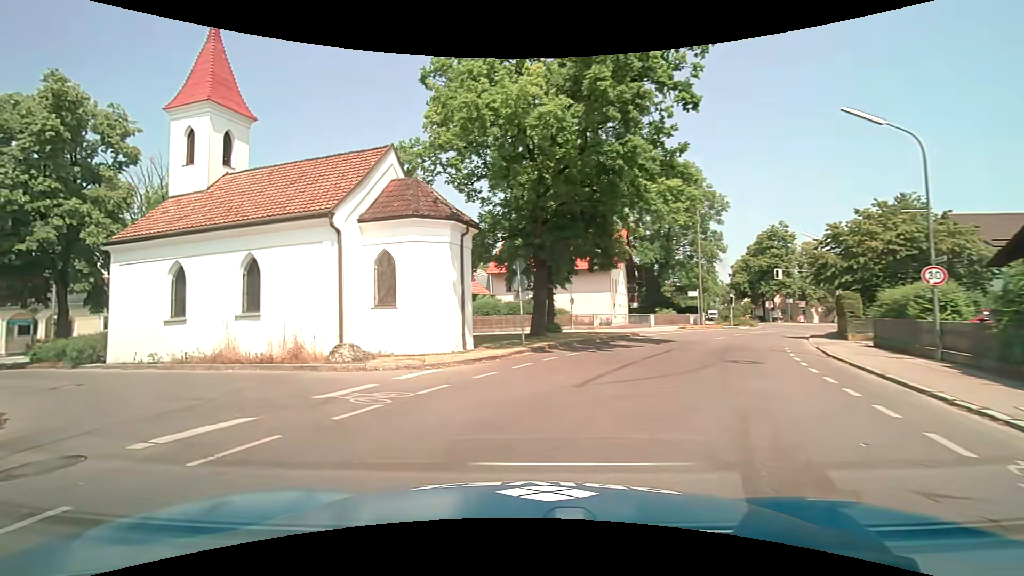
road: tertiary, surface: asphalt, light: Day
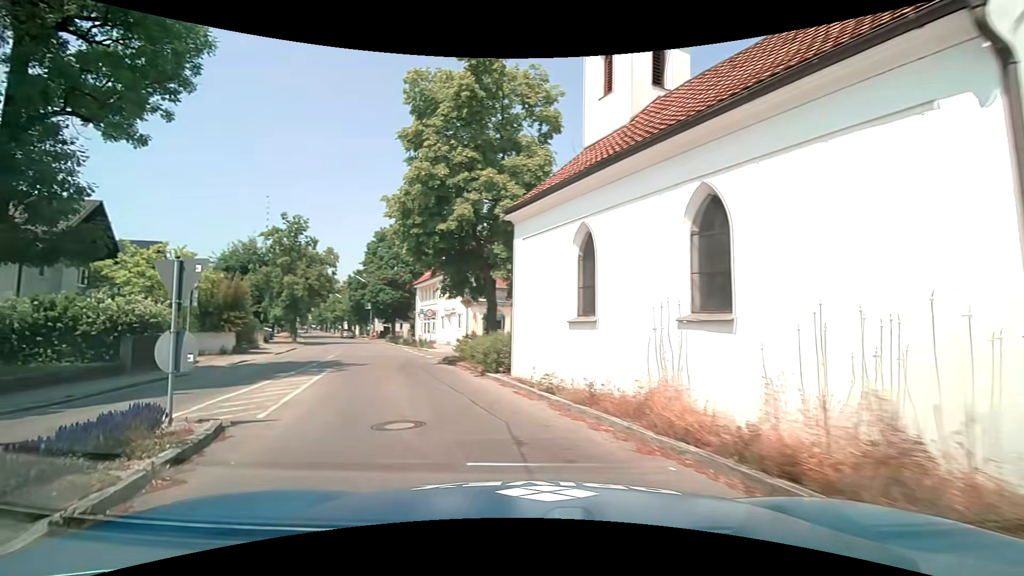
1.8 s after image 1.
(-3.8, +9.6) m; -46°
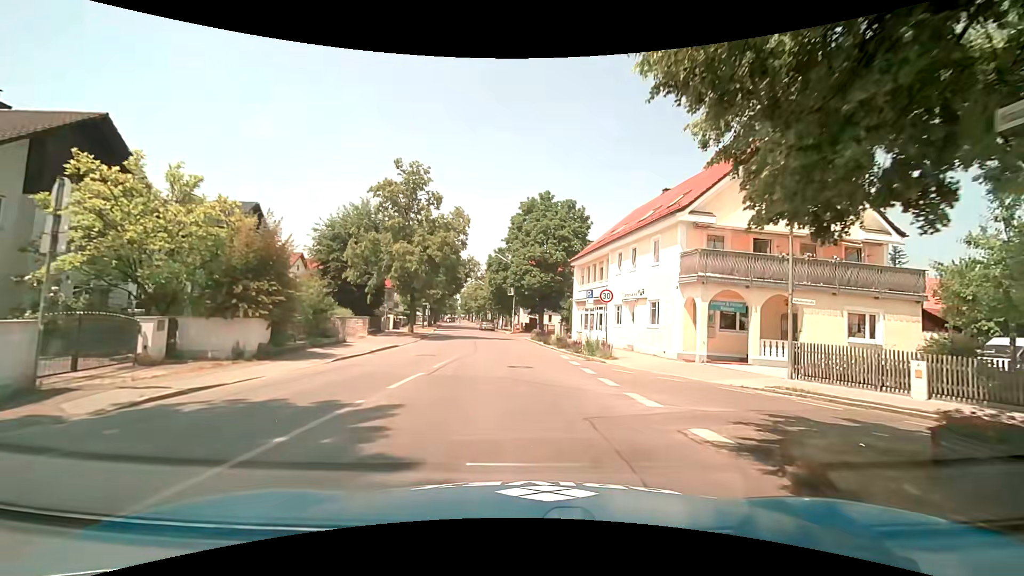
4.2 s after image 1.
(-3.9, +15.9) m; -17°
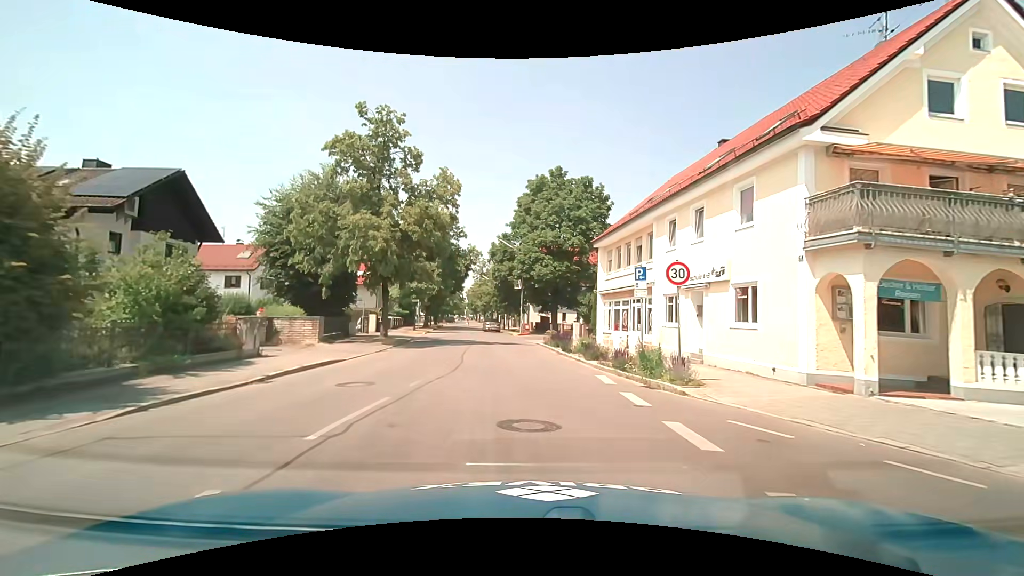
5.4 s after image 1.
(+0.1, +9.0) m; 0°
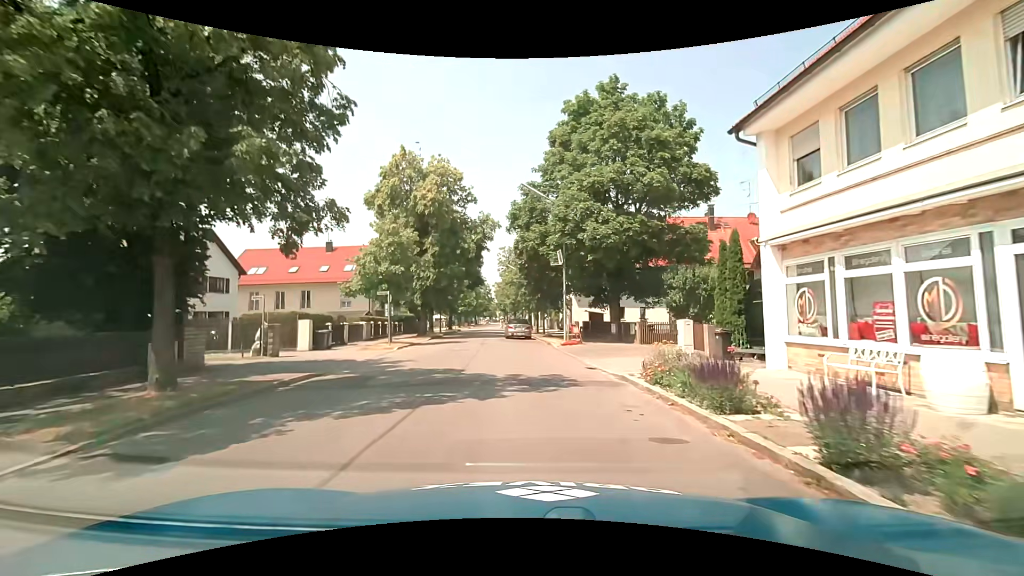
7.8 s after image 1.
(-0.4, +18.4) m; -3°
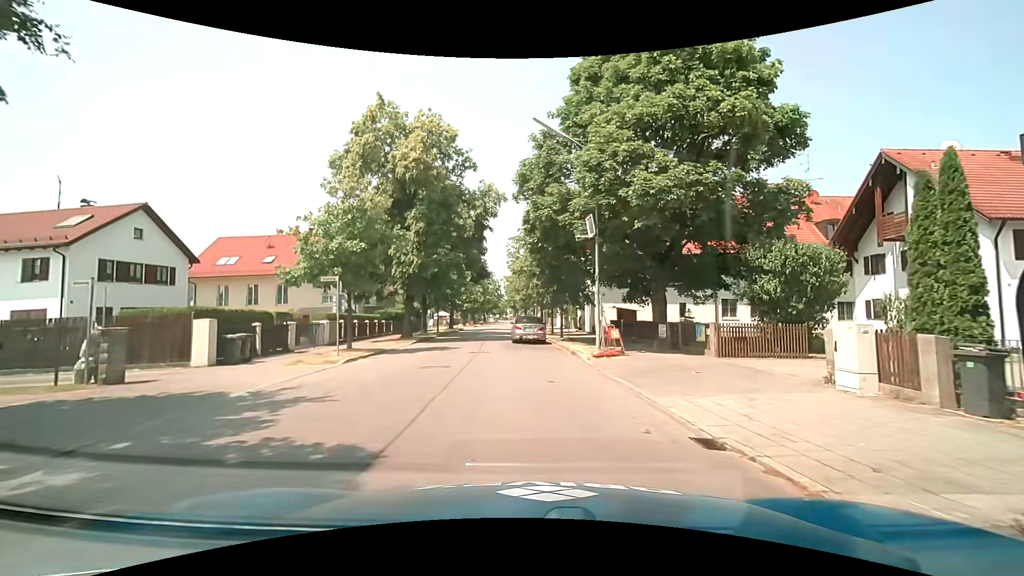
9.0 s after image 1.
(-0.1, +8.1) m; -1°
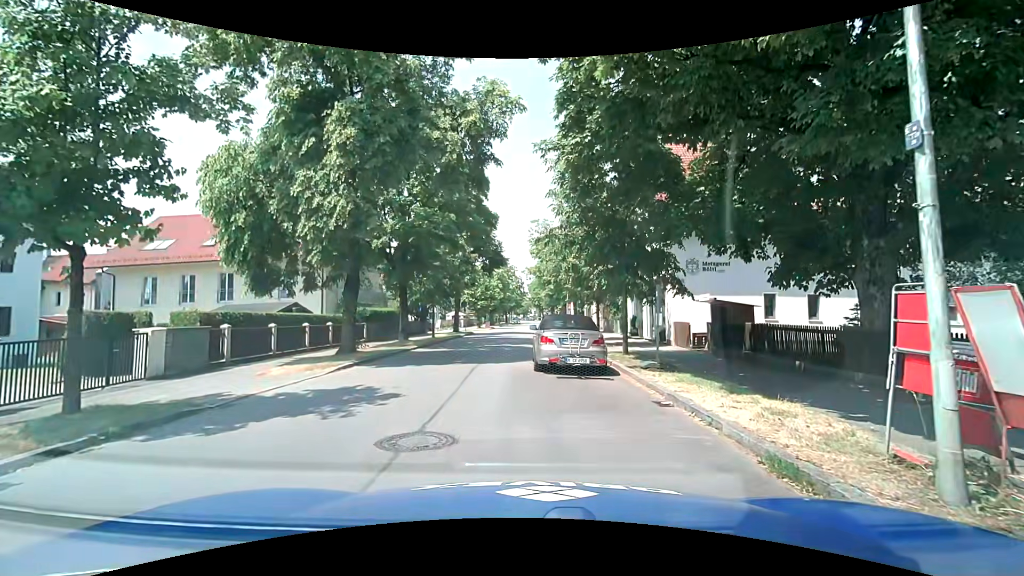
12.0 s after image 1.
(-0.3, +13.0) m; -4°
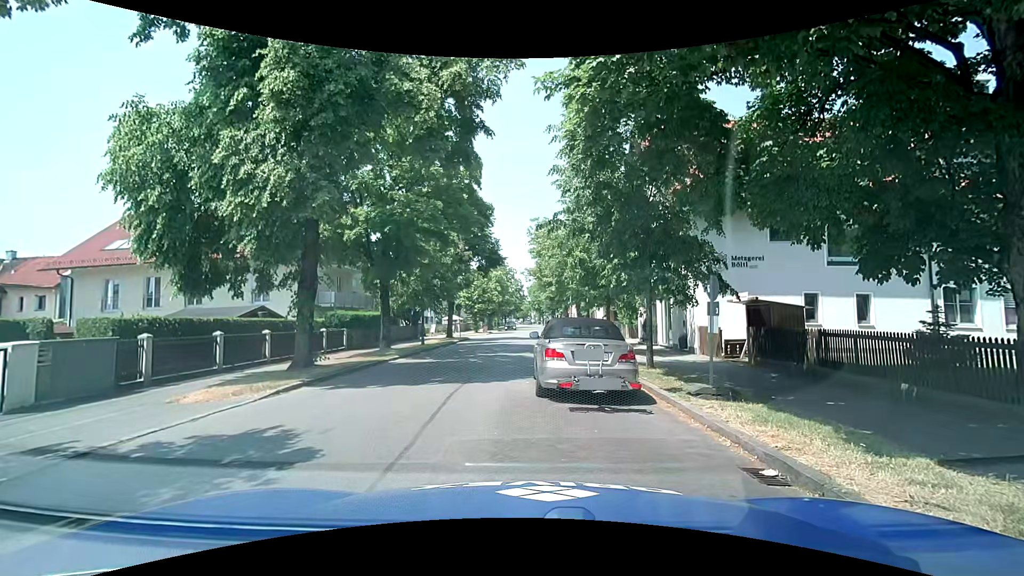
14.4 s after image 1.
(+0.1, +3.2) m; +2°
(-2, +10) (-2, +20) (-1, +30) (0, +40) (0, +50) (0, +60) (0, +70) (0, +80) (0, +90) (0, +100) m
